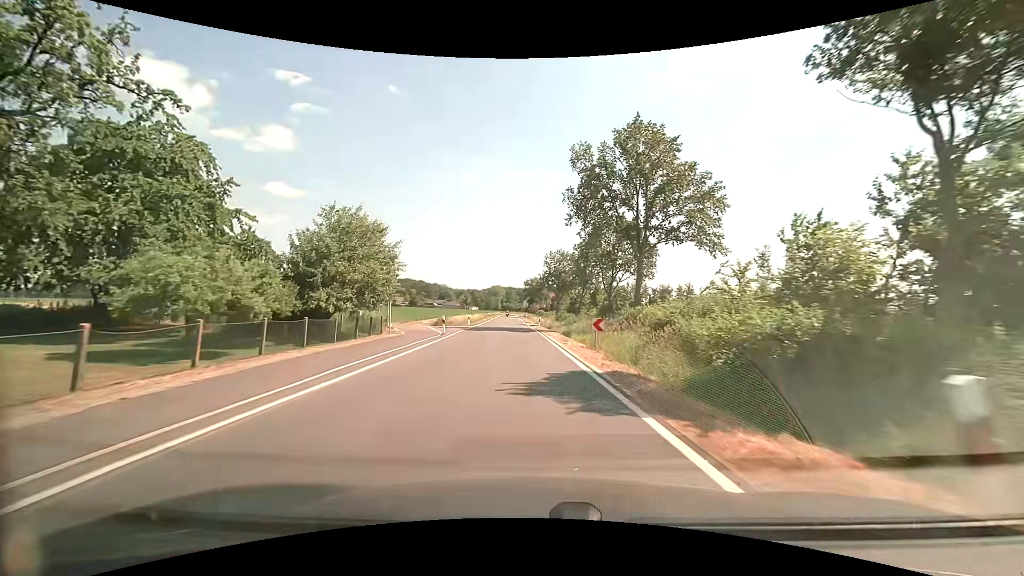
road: secondary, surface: asphalt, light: Day
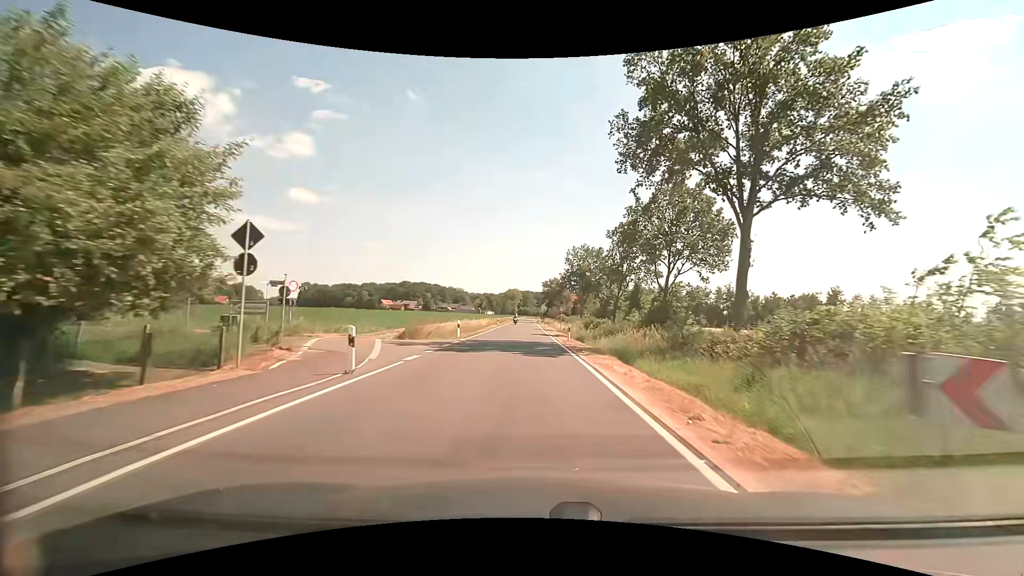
(-0.6, +16.6) m; -2°
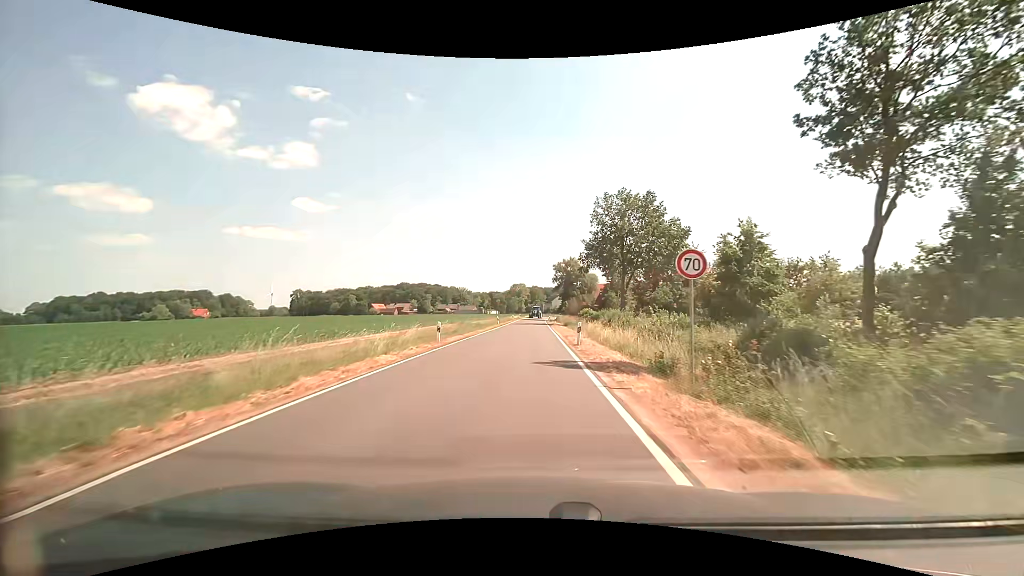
(+0.1, +44.2) m; -1°
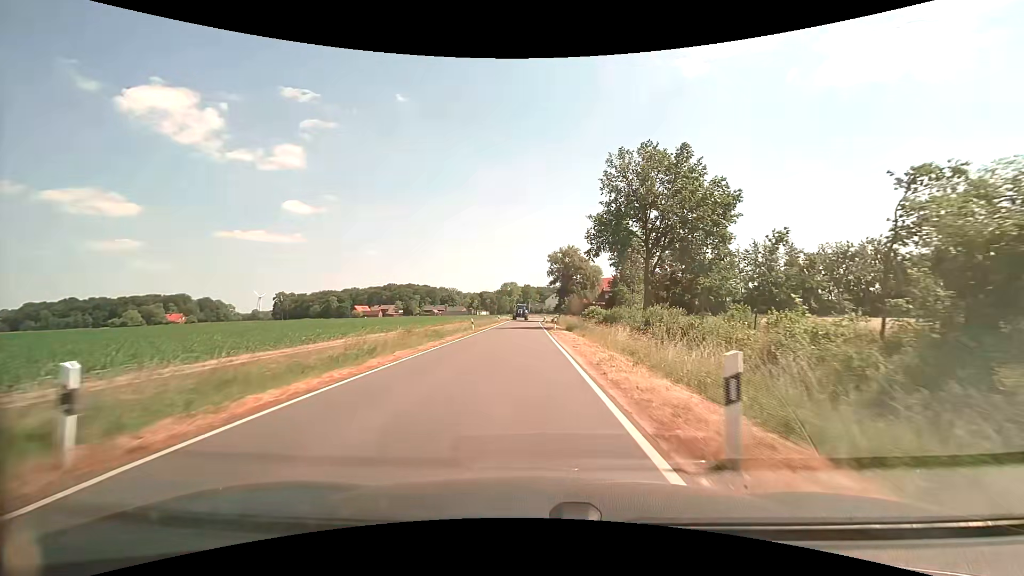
(0.0, +17.8) m; 0°
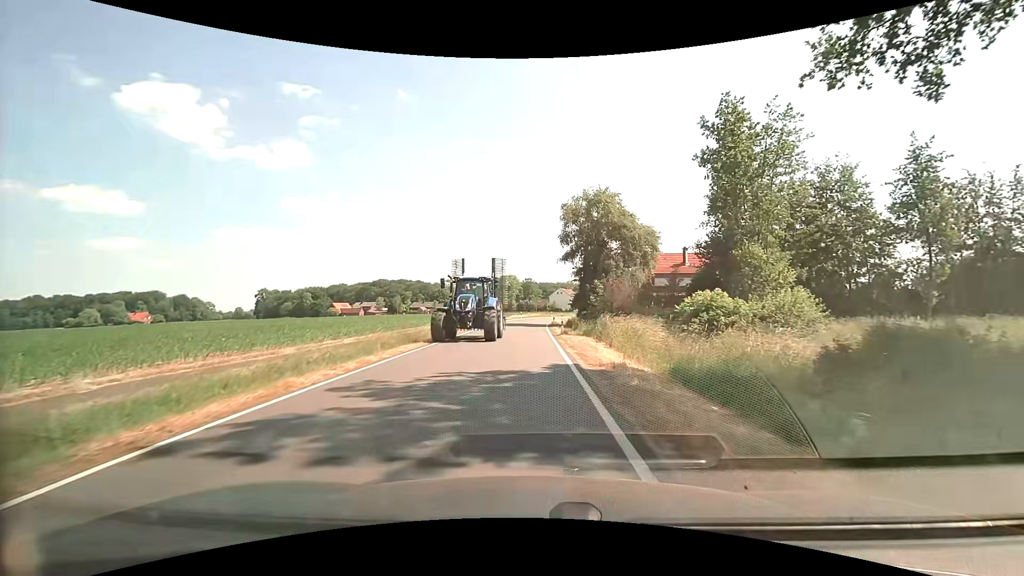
(+0.1, +38.8) m; 0°
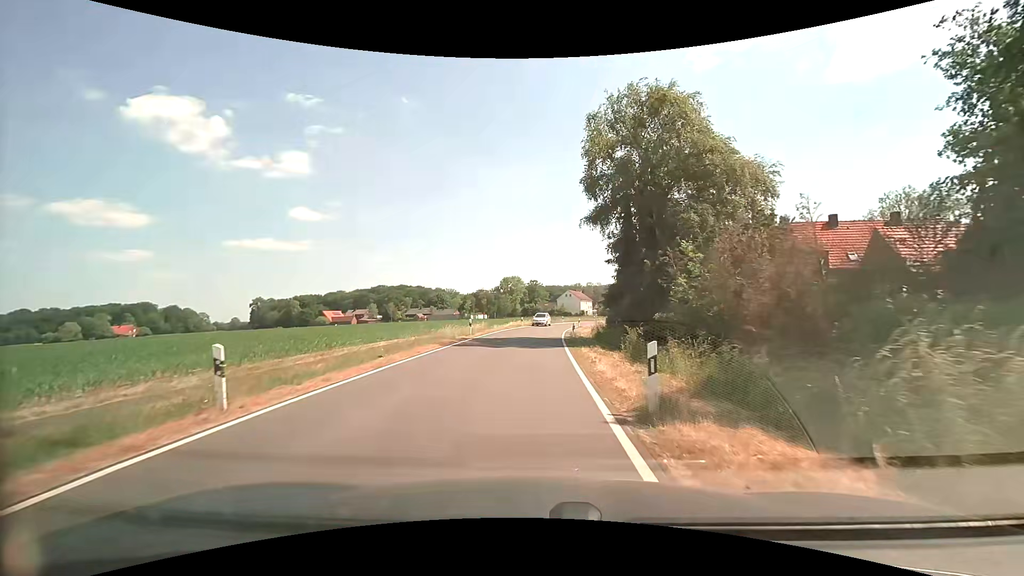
(+0.1, +22.0) m; -1°
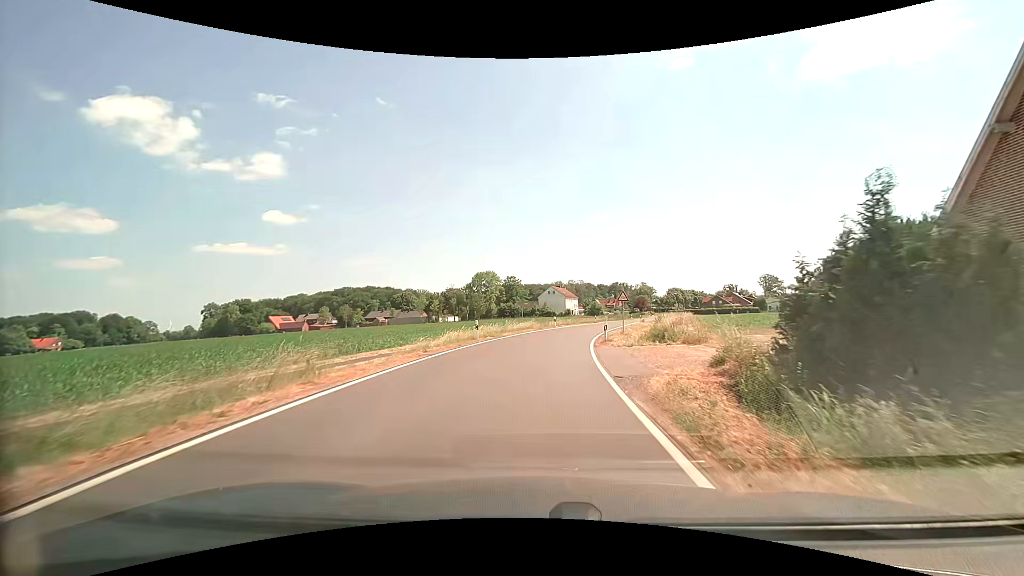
(+0.2, +31.6) m; +2°
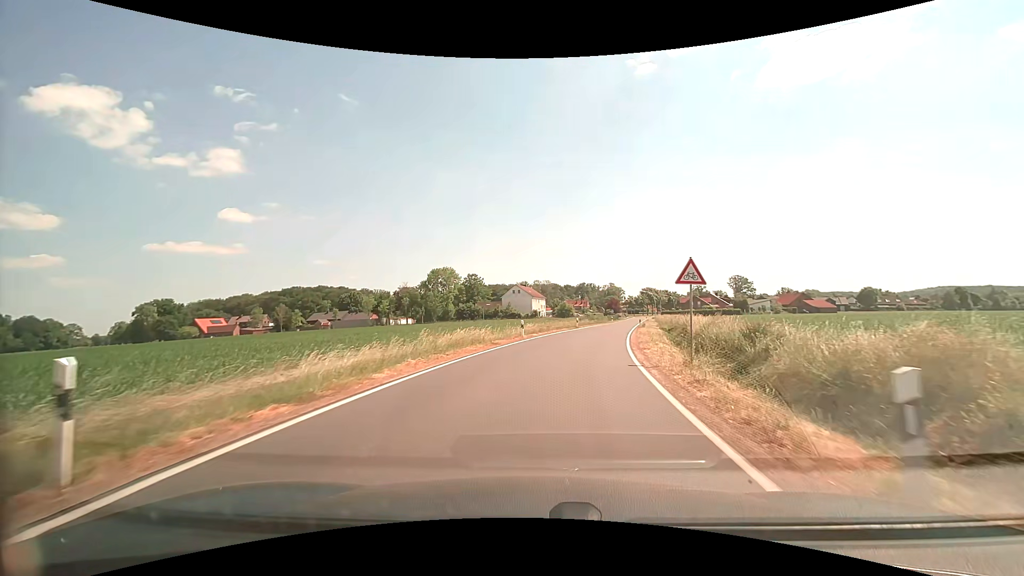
(+0.6, +21.1) m; +4°
(0, +10) (+1, +20) (+3, +30) (+5, +40) (+8, +49) (+10, +59) (+13, +69) (+15, +78) (+17, +88) (+20, +98) m
